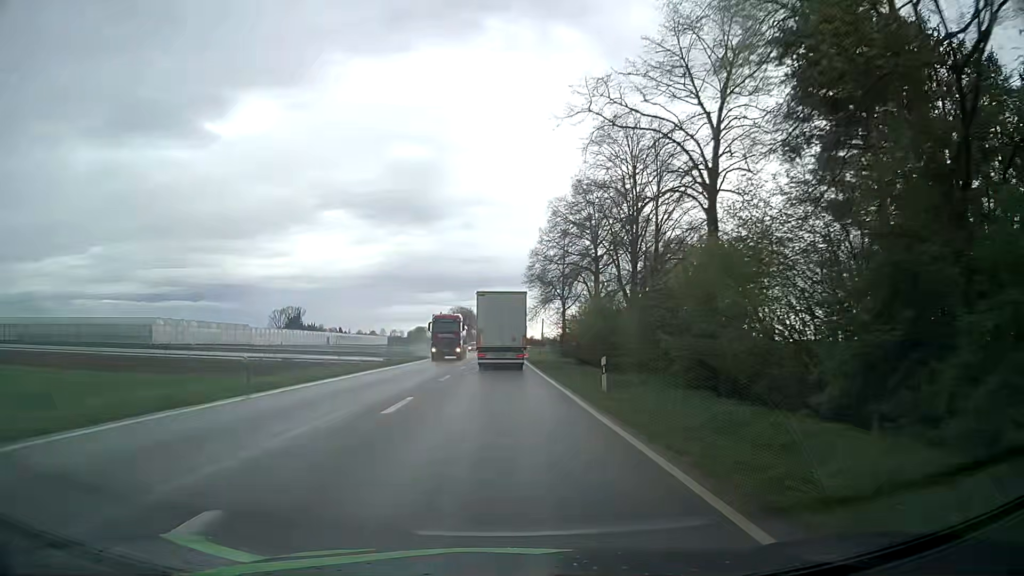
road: primary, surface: asphalt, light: Day
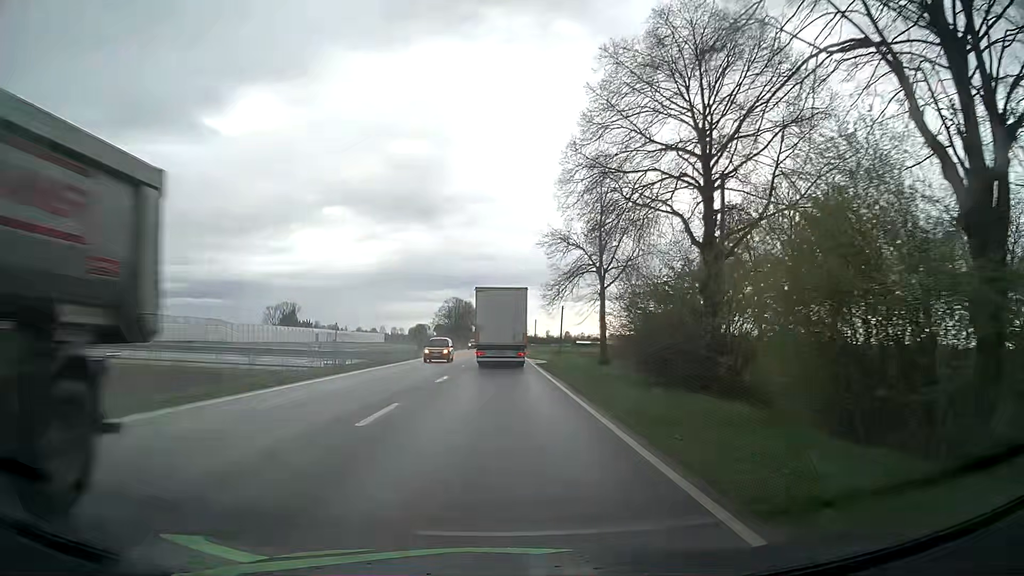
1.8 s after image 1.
(-0.3, +26.2) m; -1°
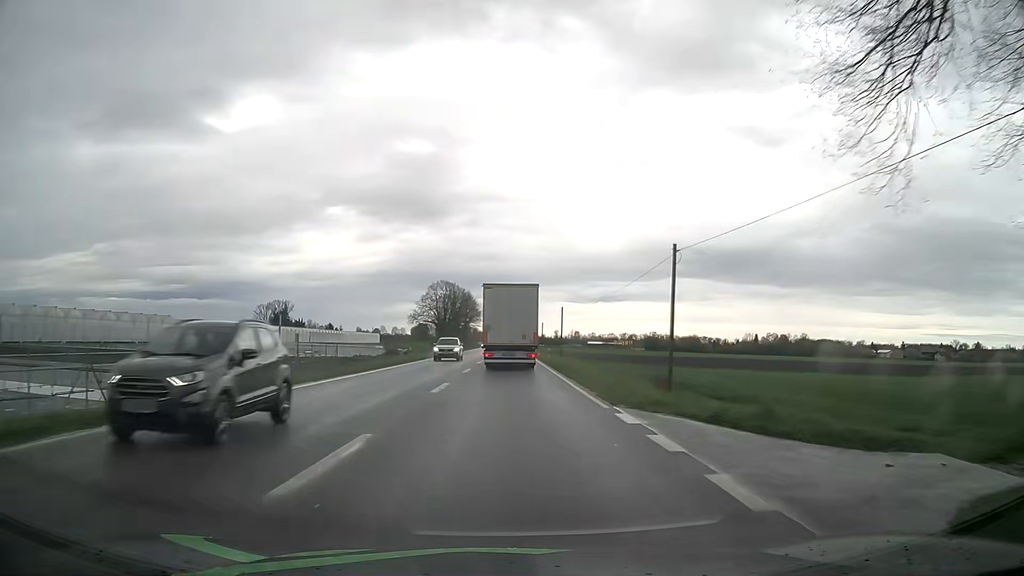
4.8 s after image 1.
(-0.4, +40.9) m; -1°
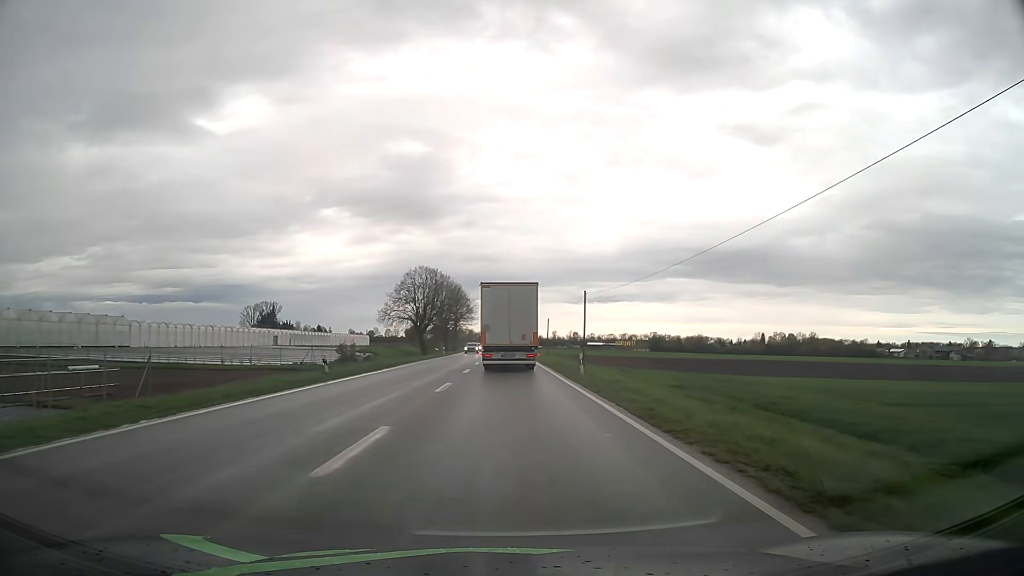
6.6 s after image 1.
(+0.1, +22.9) m; 0°
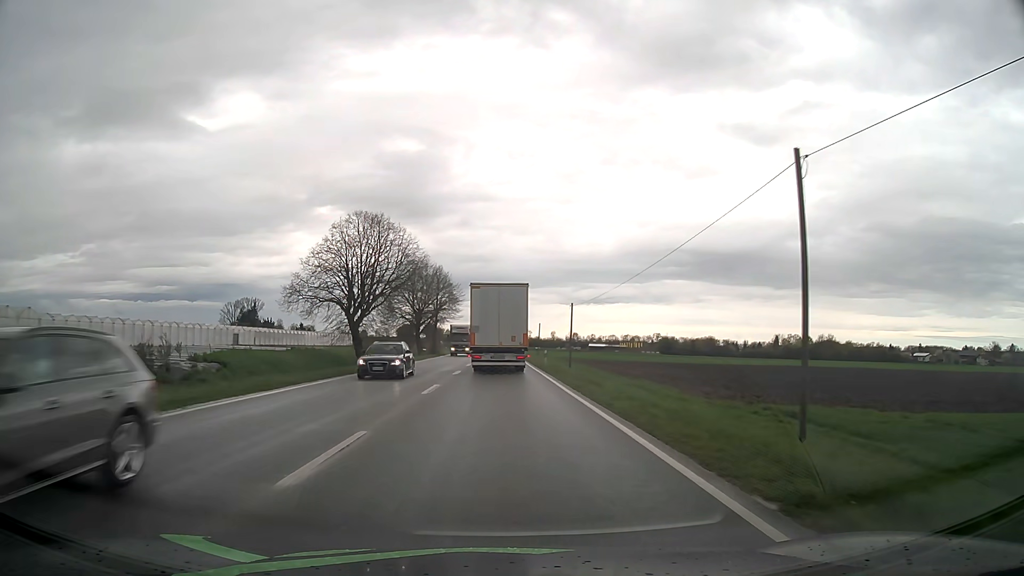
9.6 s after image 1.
(+0.2, +36.4) m; 0°
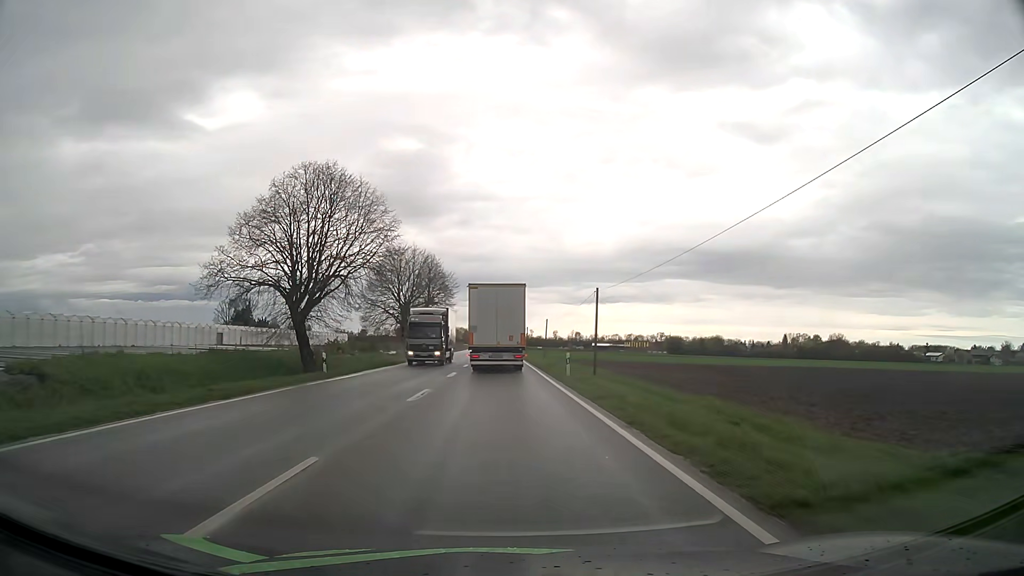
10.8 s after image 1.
(0.0, +14.3) m; 0°
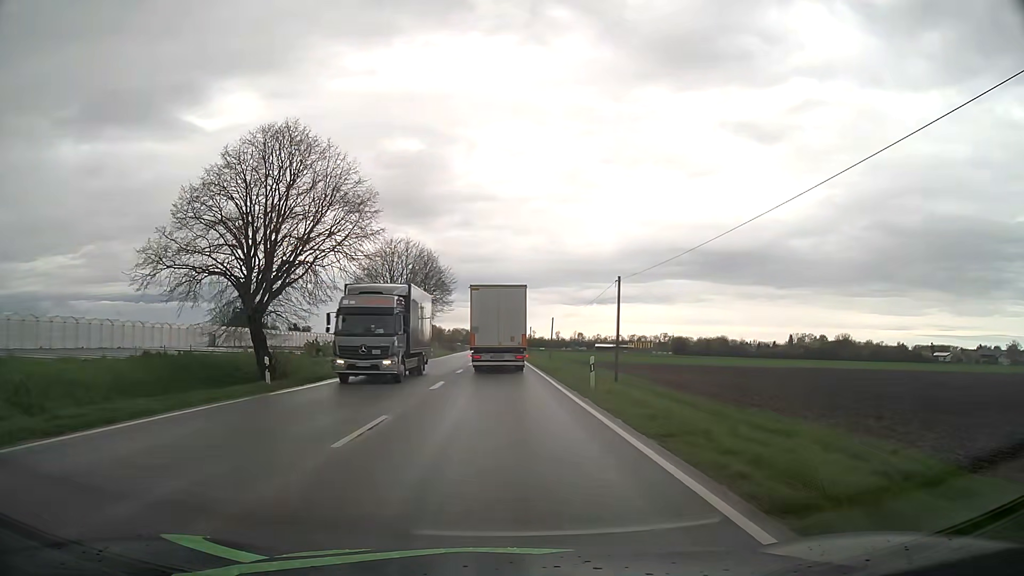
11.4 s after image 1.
(0.0, +7.2) m; 0°
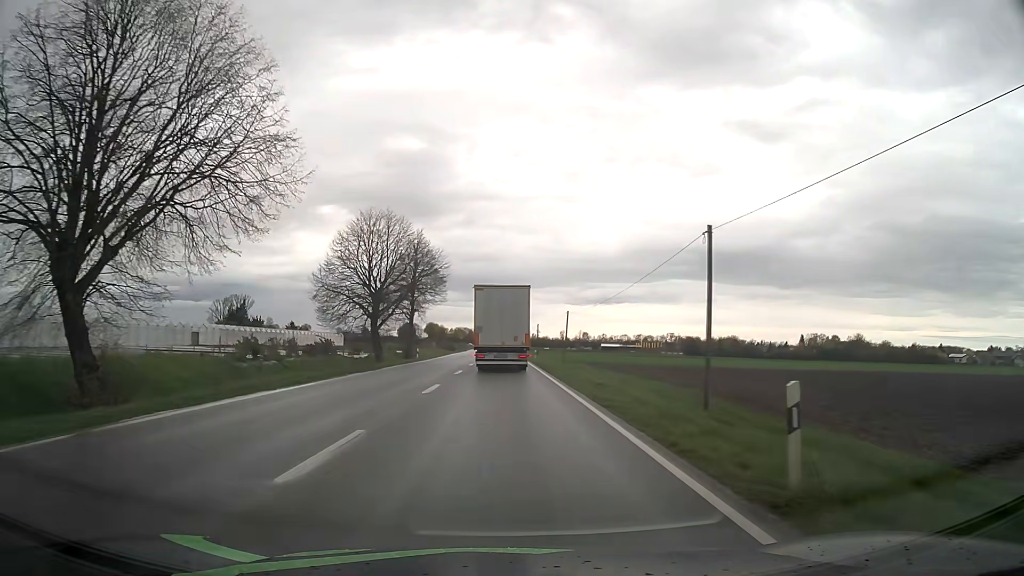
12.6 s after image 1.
(0.0, +14.4) m; 0°
